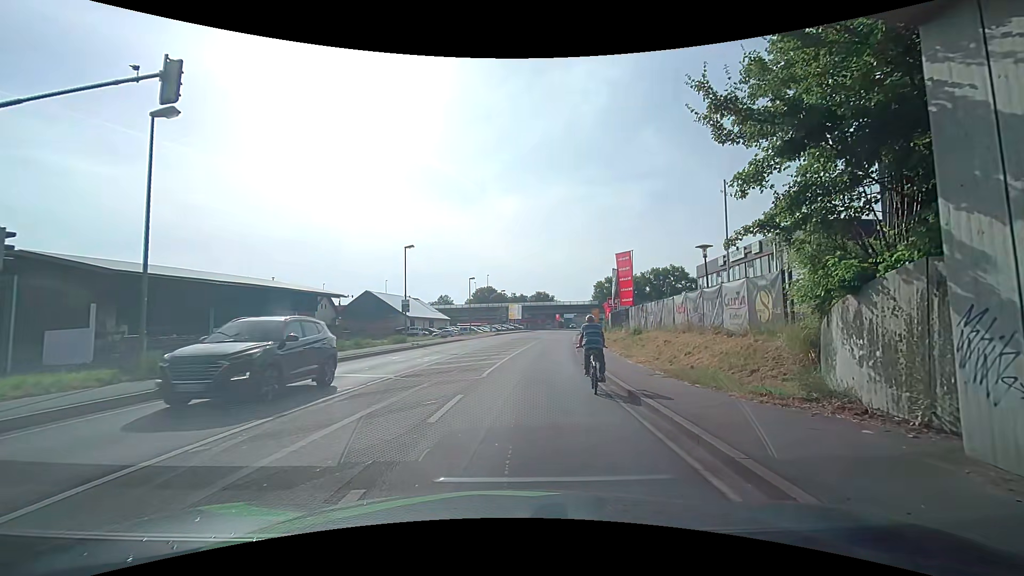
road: primary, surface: asphalt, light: Day
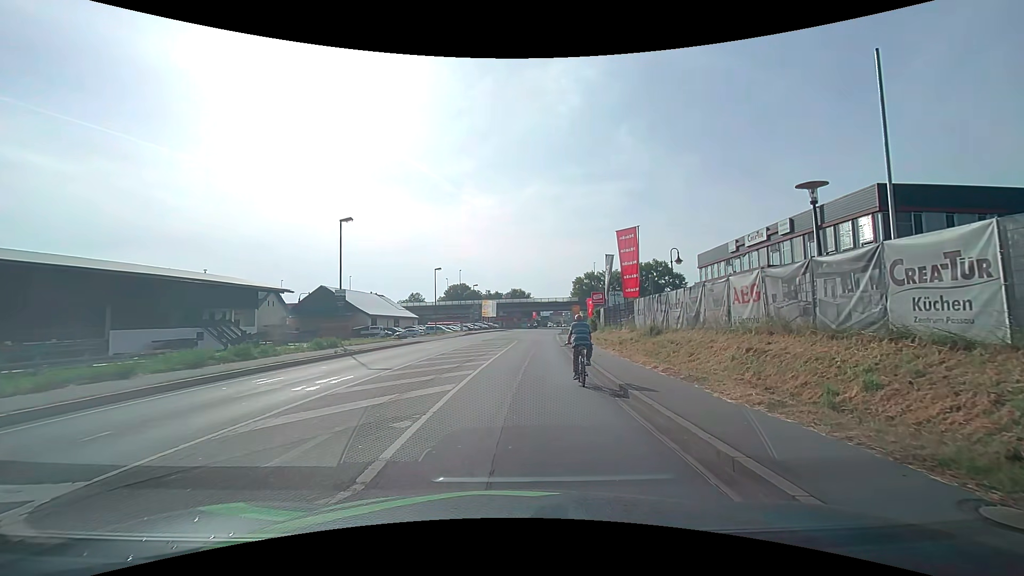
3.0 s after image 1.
(+0.1, +10.1) m; +4°
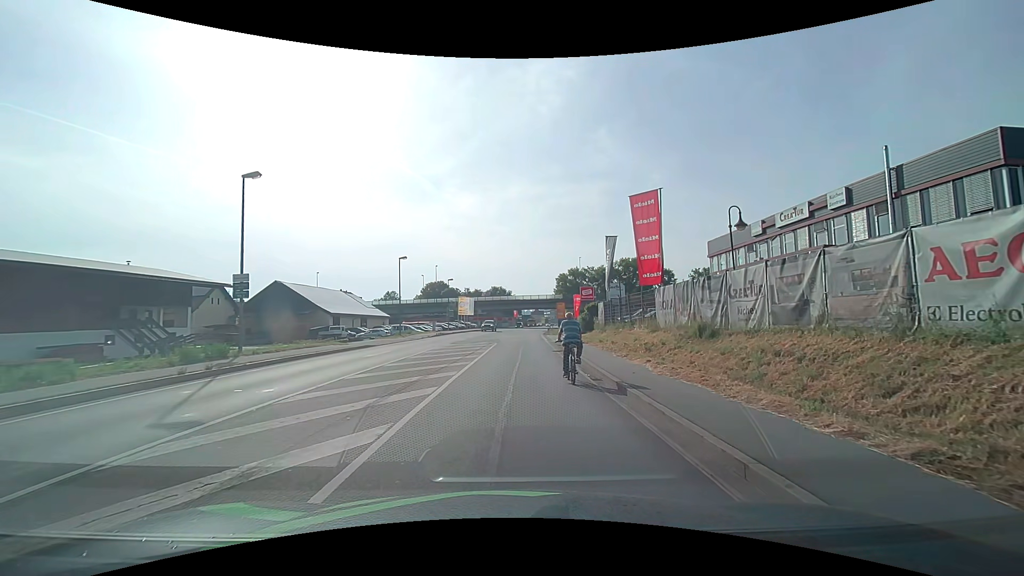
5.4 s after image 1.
(0.0, +9.0) m; +2°
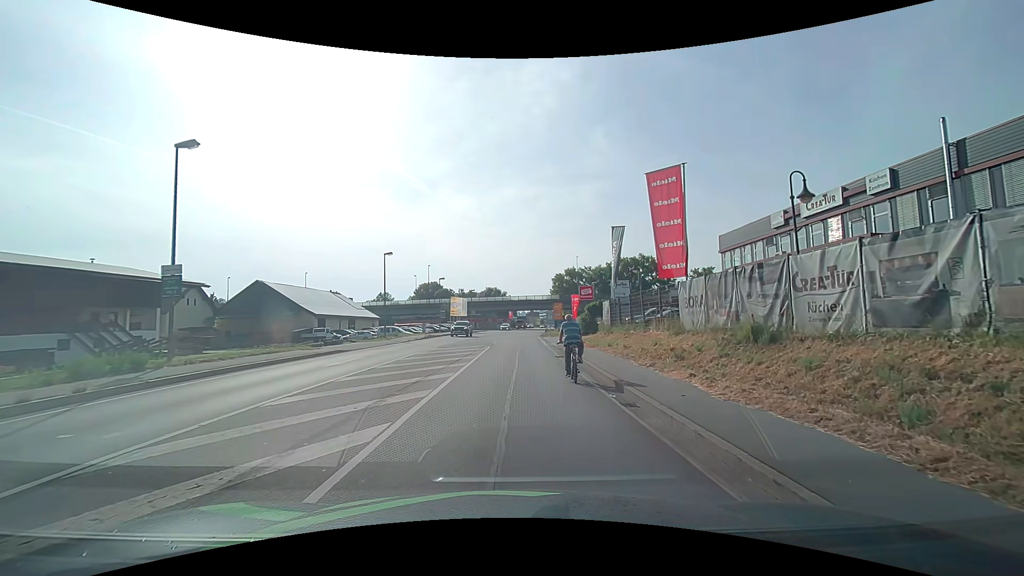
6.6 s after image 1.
(0.0, +4.0) m; -1°
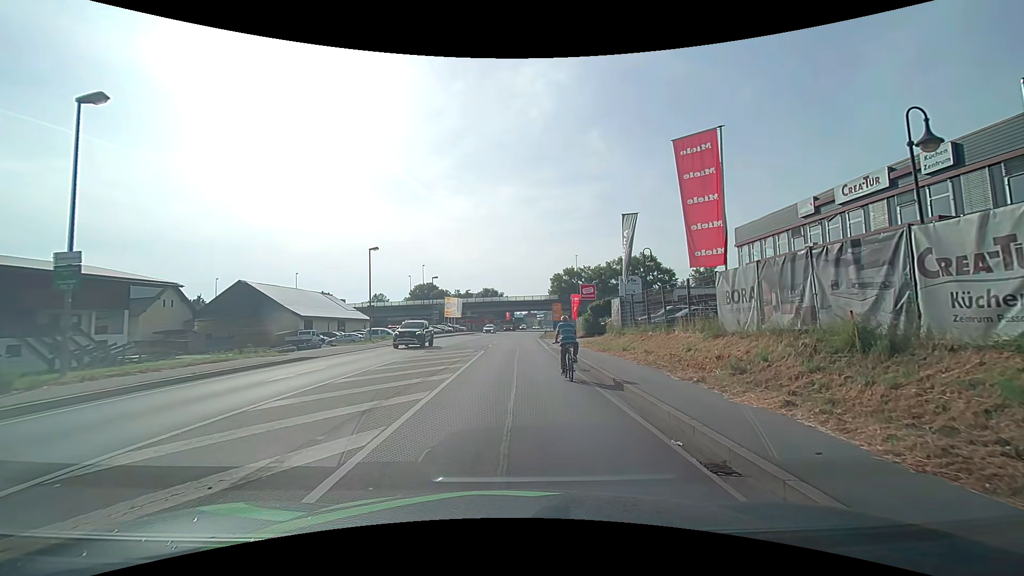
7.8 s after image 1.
(+0.1, +4.0) m; +1°
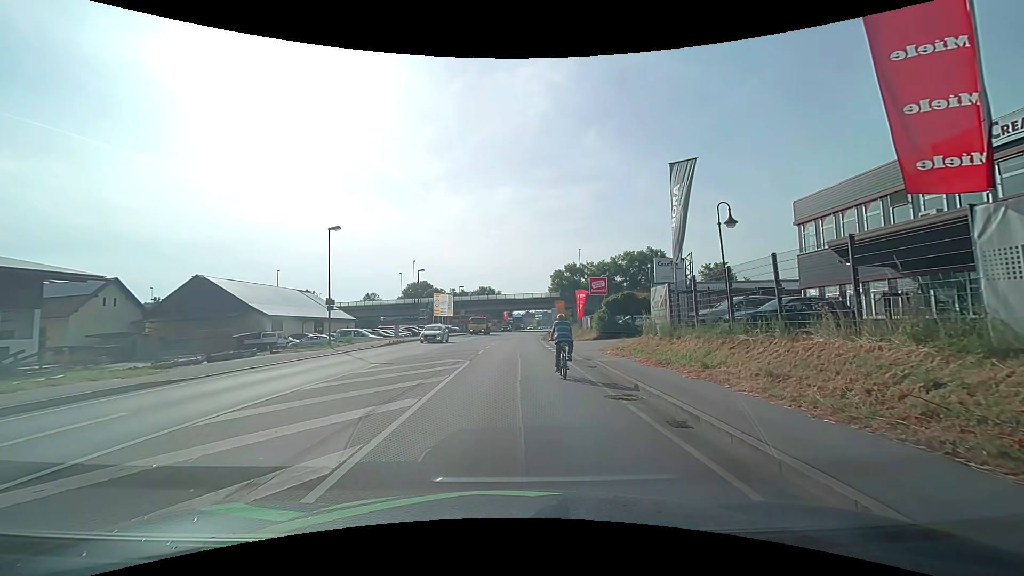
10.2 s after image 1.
(0.0, +9.2) m; 0°
(0, +10) (0, +20) (-1, +30) (-1, +40) (0, +50) (+1, +60) (+2, +70) (+3, +80) (+4, +90) (+5, +100) m
